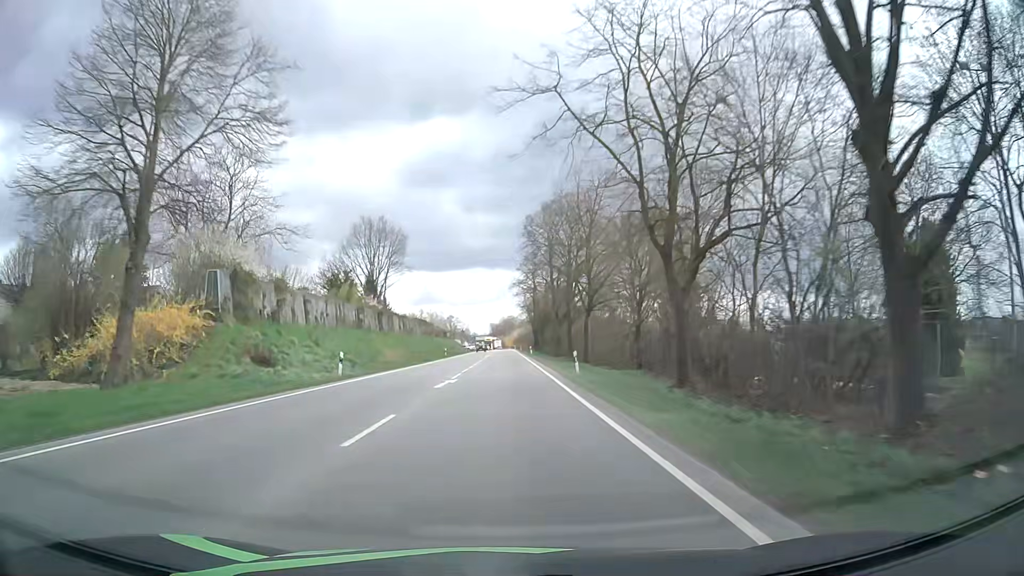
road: primary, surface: asphalt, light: Day
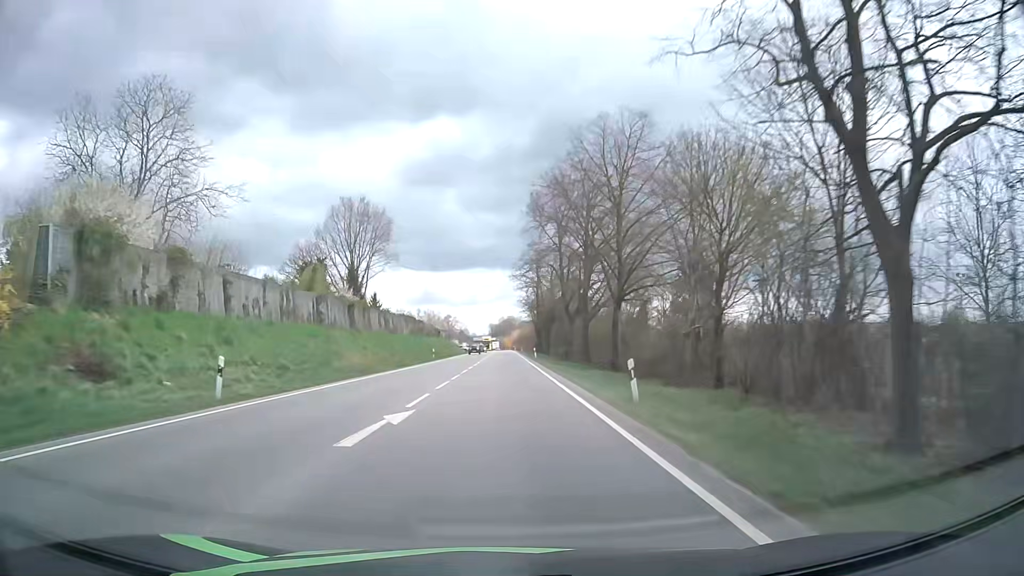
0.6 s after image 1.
(0.0, +12.1) m; 0°
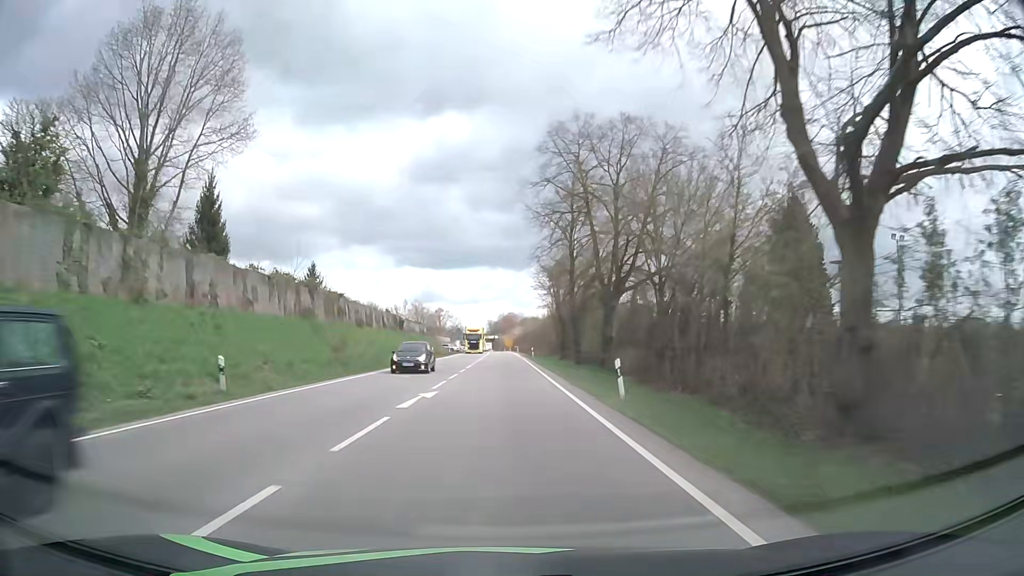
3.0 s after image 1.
(+0.2, +48.3) m; 0°
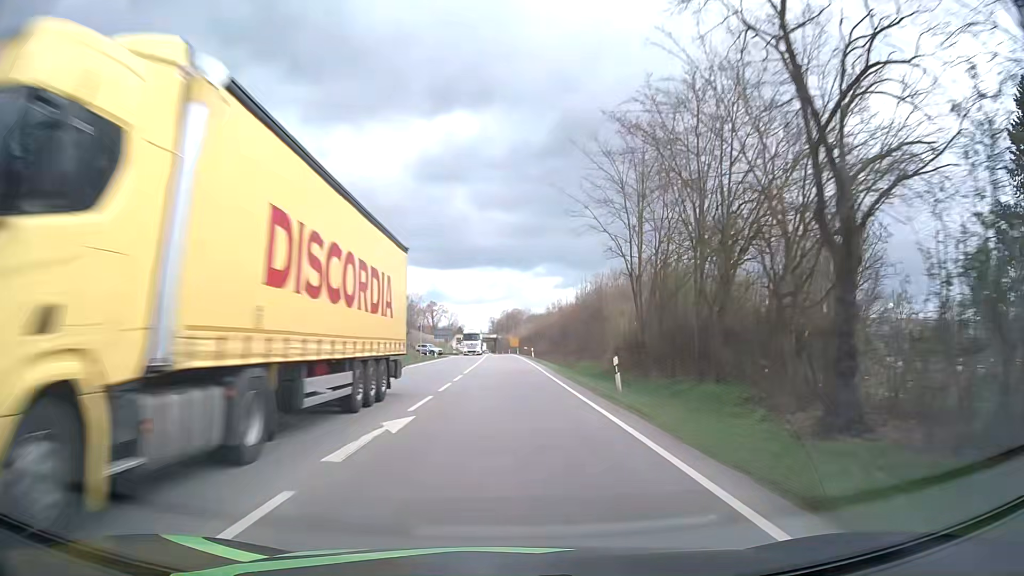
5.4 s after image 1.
(-0.1, +48.3) m; 0°
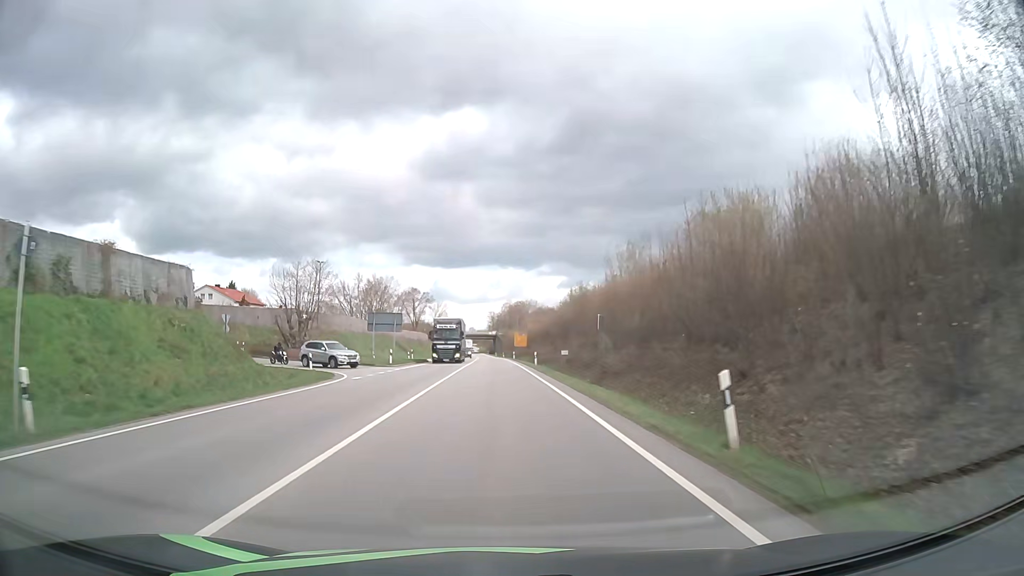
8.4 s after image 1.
(-0.1, +60.2) m; 0°
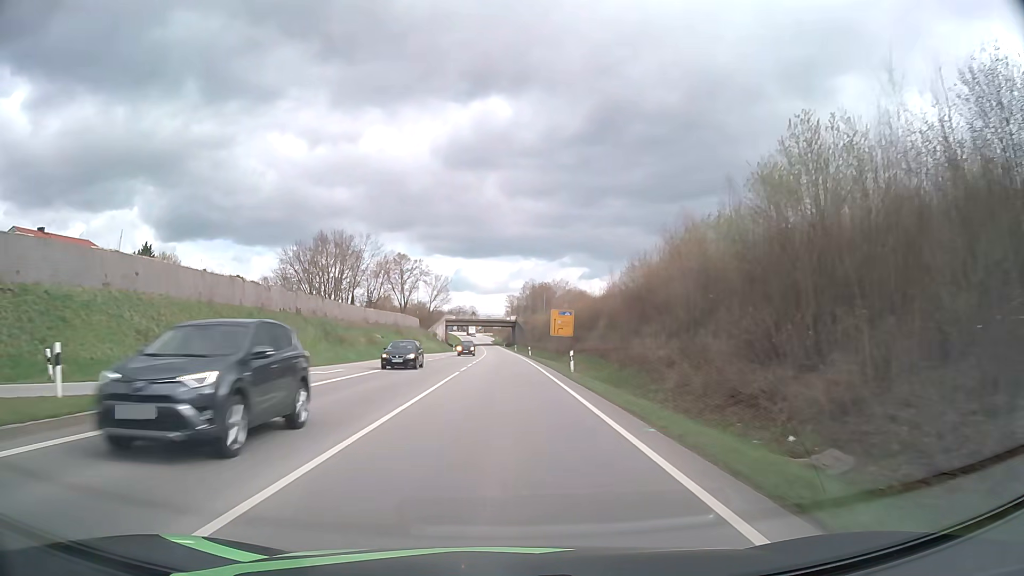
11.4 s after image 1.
(-0.8, +59.5) m; -2°
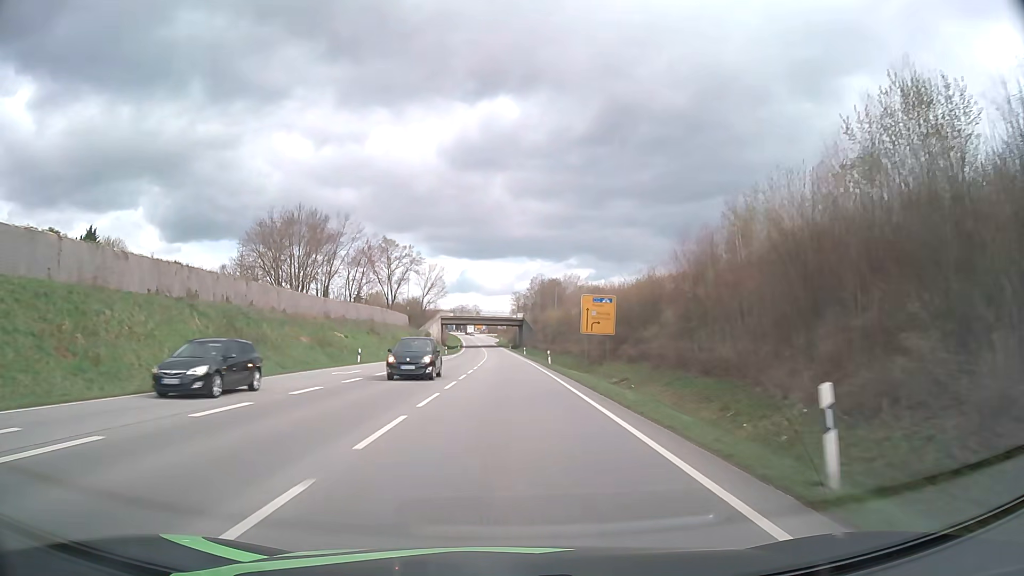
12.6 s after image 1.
(-0.1, +23.6) m; 0°
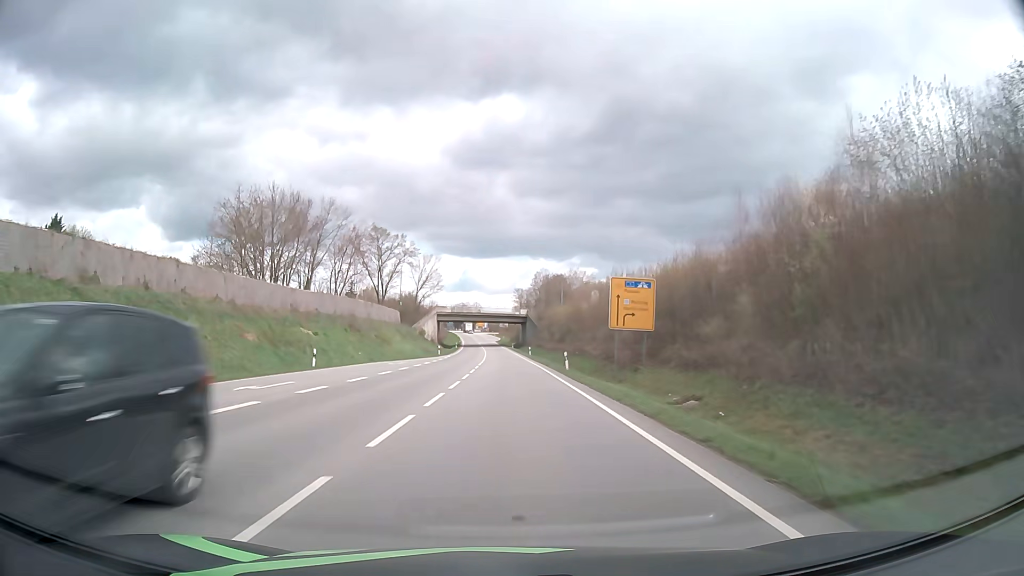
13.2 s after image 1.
(0.0, +11.8) m; 0°
(0, +10) (0, +20) (0, +30) (0, +40) (0, +50) (0, +60) (0, +70) (-1, +80) (-1, +90) (-1, +100) m
